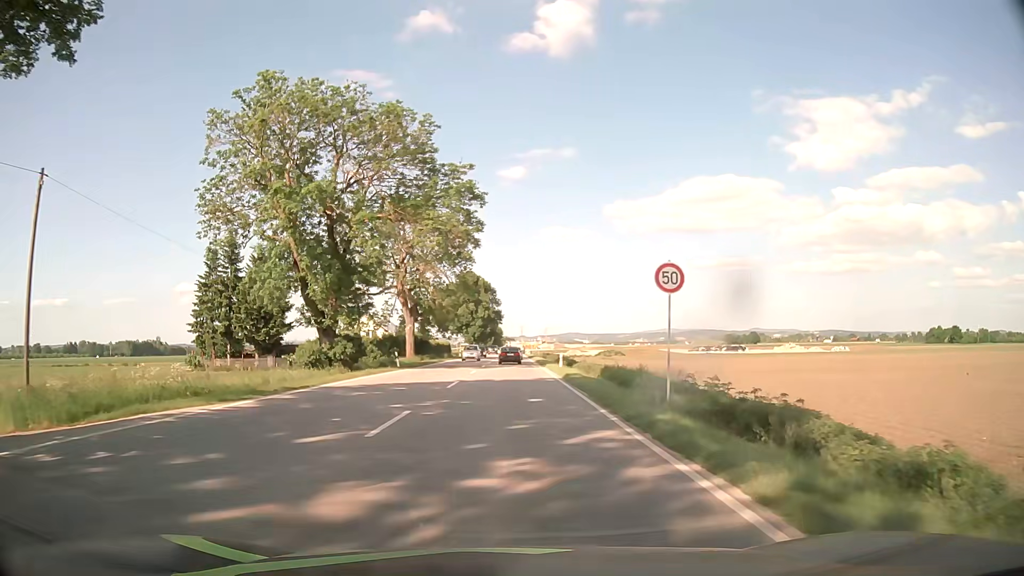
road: primary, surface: asphalt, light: Day
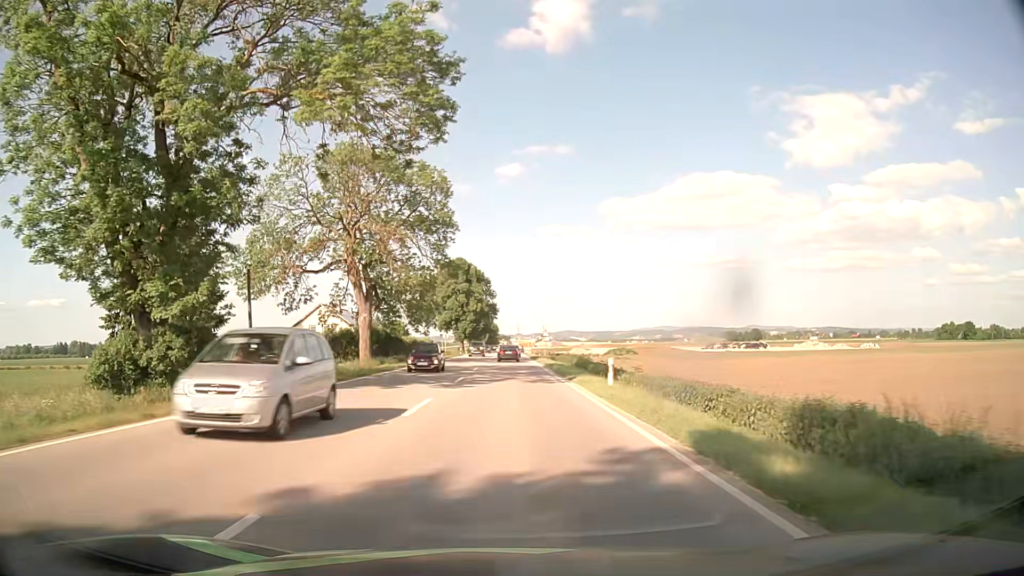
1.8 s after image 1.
(+0.1, +21.2) m; 0°
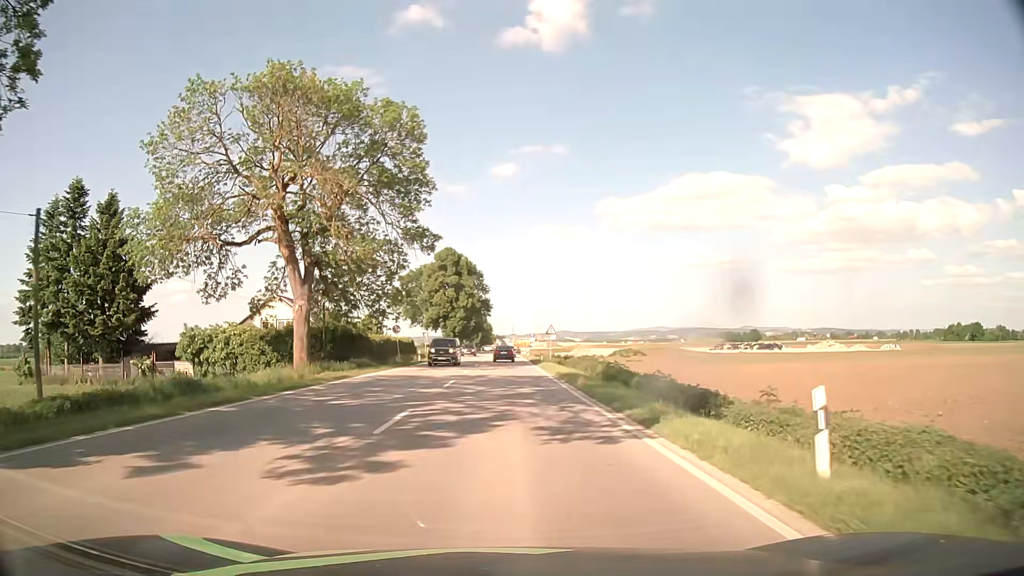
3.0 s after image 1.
(+0.1, +14.6) m; +1°
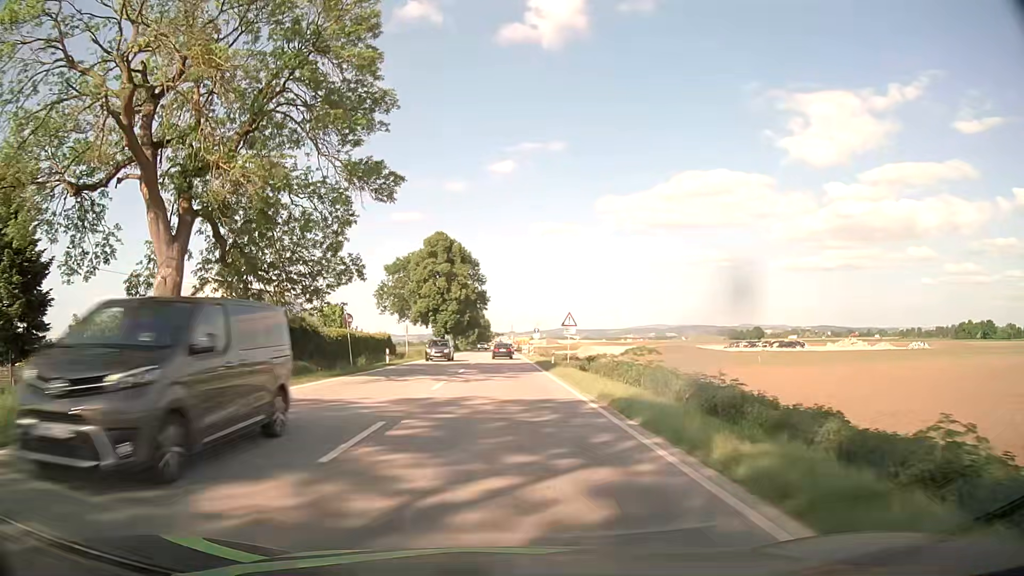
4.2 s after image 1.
(0.0, +14.8) m; 0°
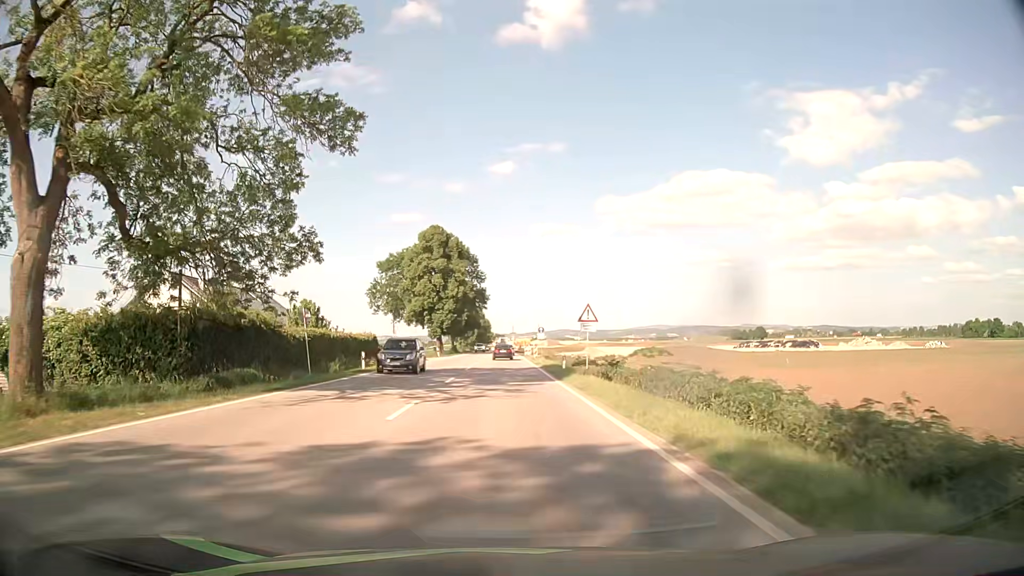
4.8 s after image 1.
(0.0, +7.5) m; 0°
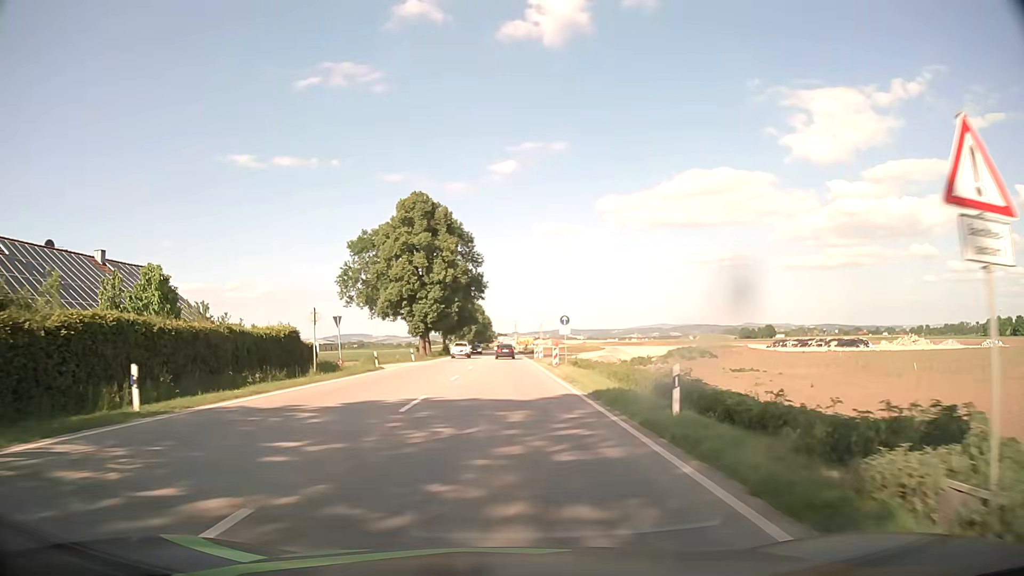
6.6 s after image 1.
(0.0, +22.6) m; 0°
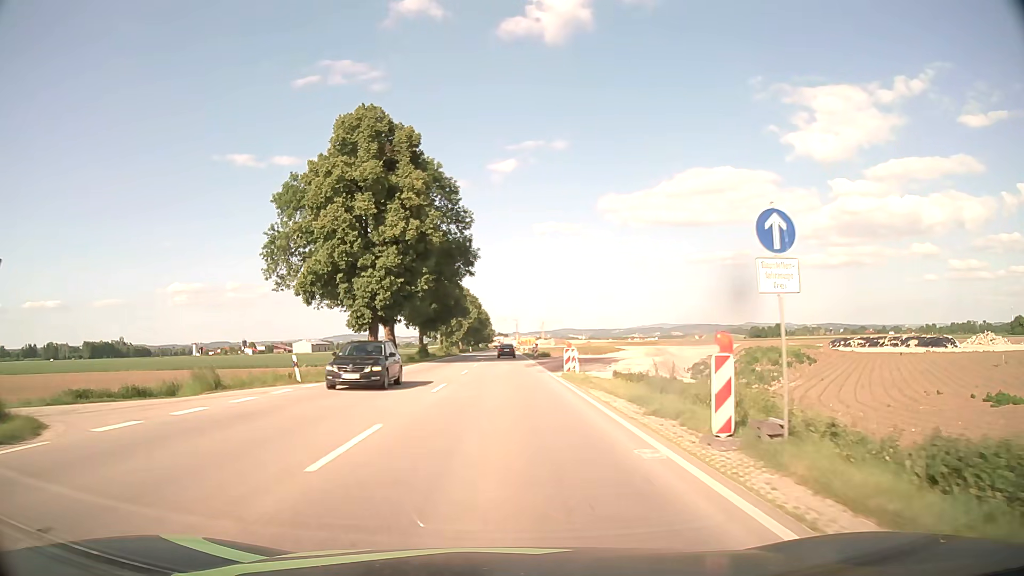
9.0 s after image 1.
(+0.1, +30.3) m; 0°
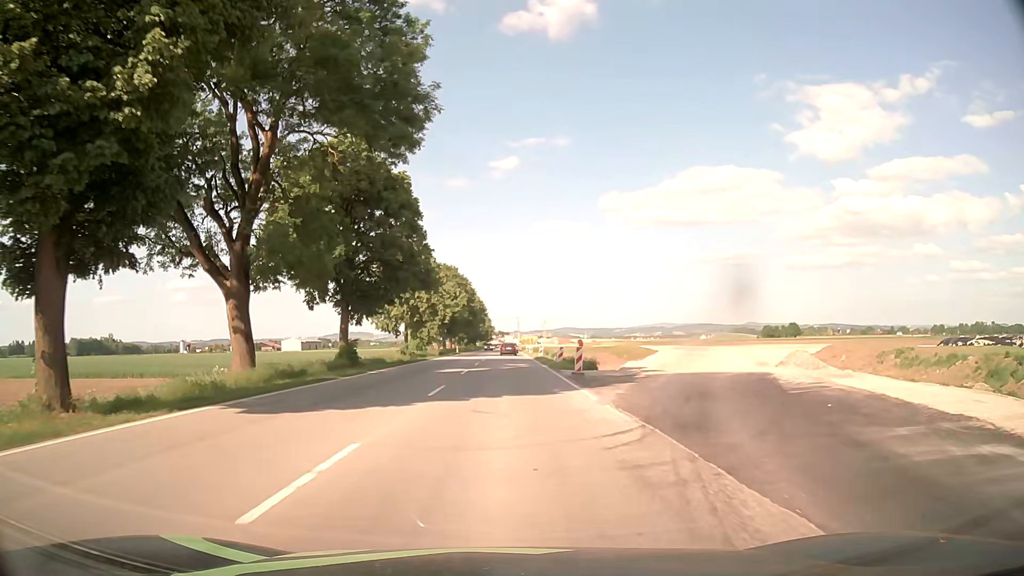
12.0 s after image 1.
(-0.1, +38.0) m; 0°
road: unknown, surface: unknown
(0, +10) (0, +20) (0, +30) (0, +40) (0, +50) (0, +60) (0, +70) (0, +80) (0, +90) (0, +100) m
